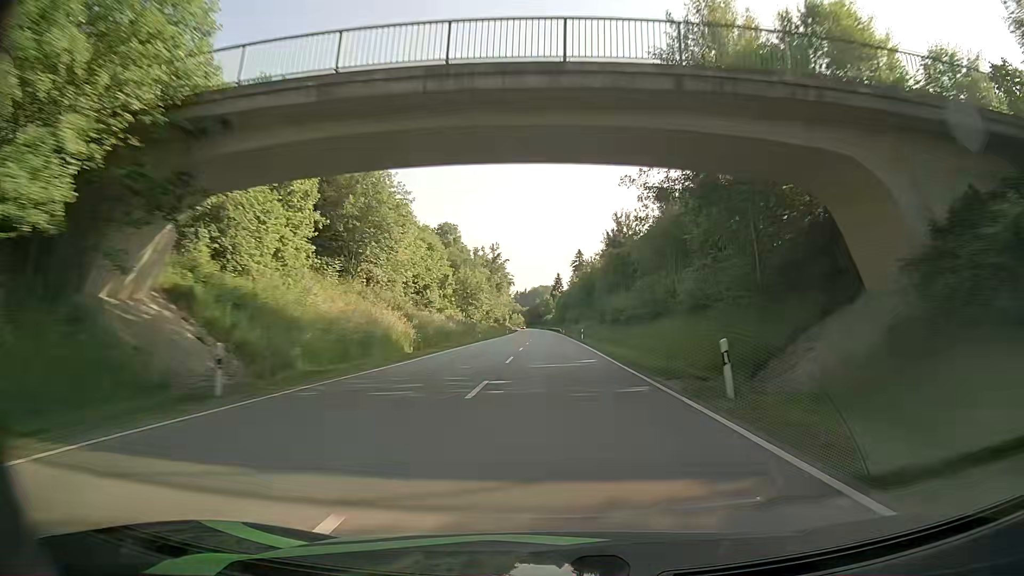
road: primary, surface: asphalt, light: Day
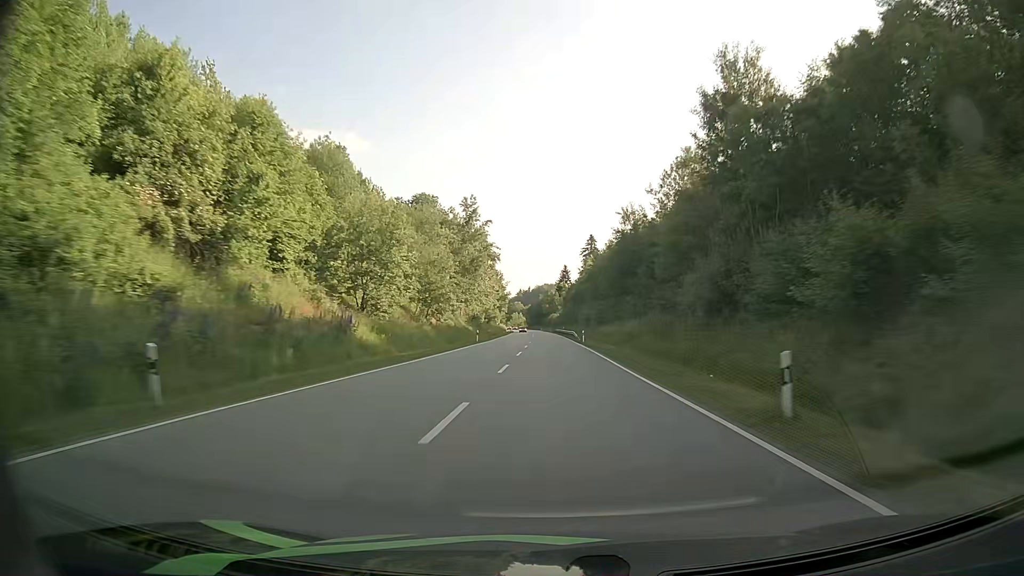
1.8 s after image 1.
(+0.3, +52.2) m; 0°
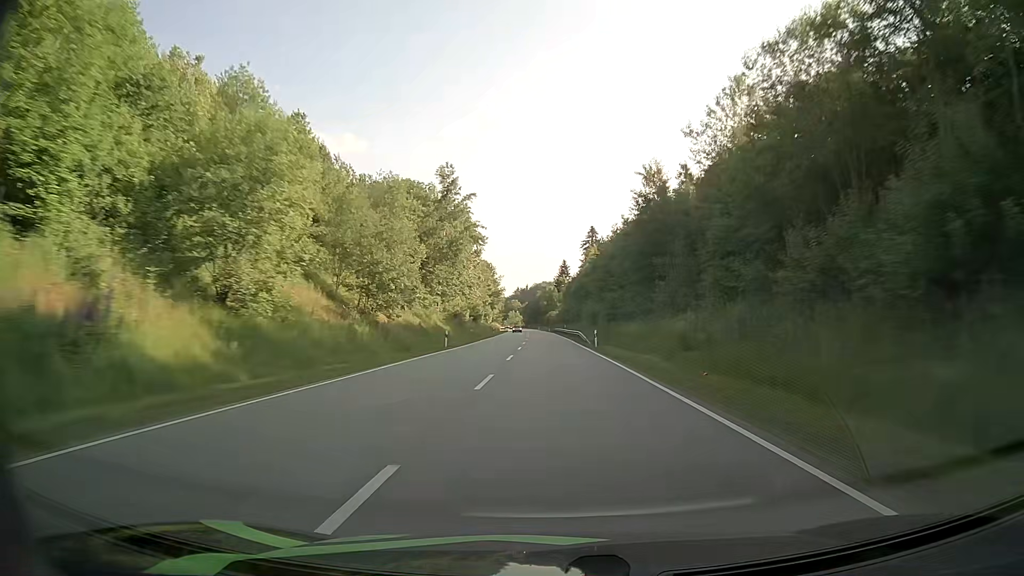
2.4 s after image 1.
(0.0, +17.4) m; 0°
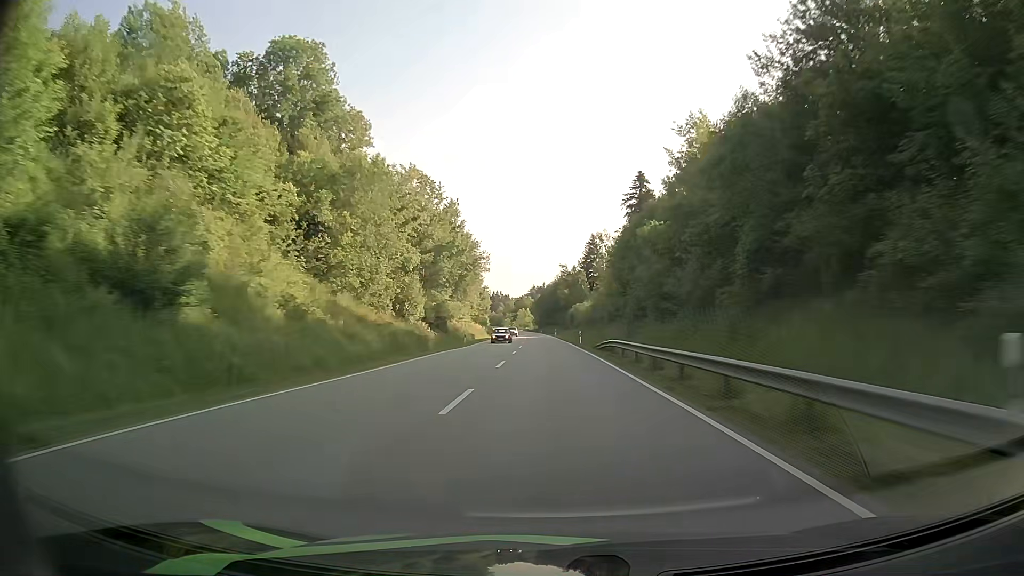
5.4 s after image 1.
(-0.7, +87.1) m; -1°
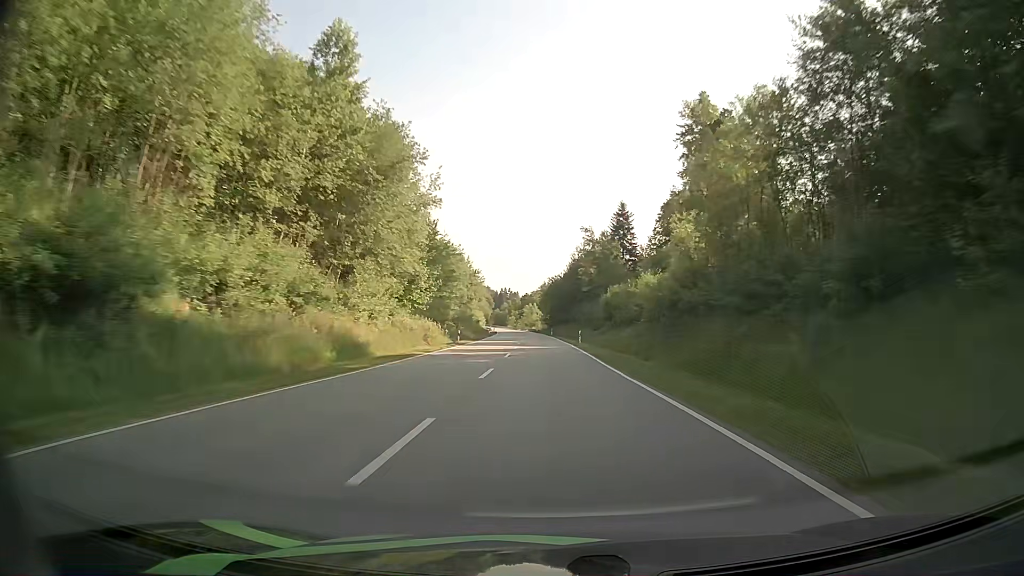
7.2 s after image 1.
(-0.6, +52.3) m; -1°
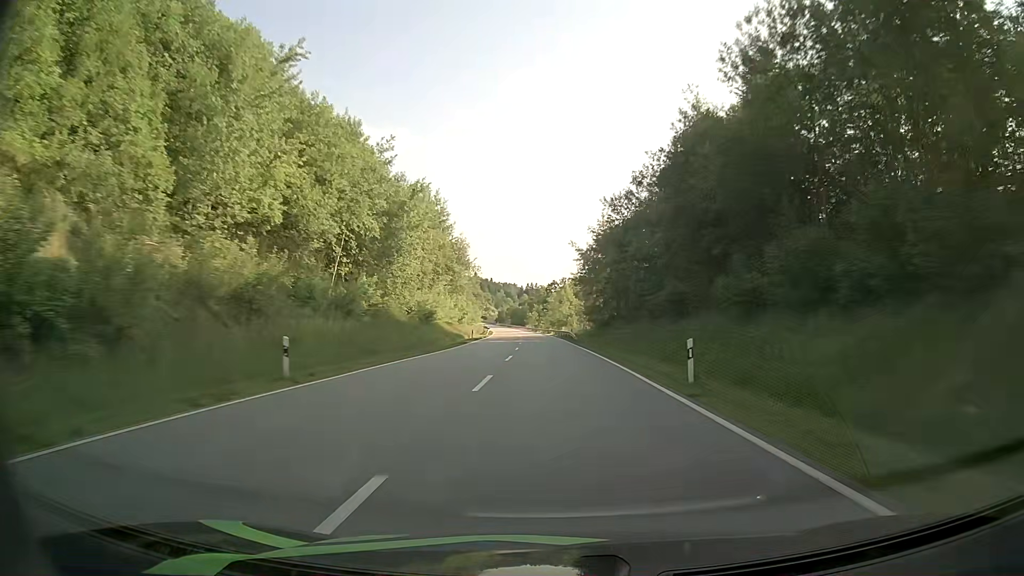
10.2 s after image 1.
(-2.1, +87.0) m; -2°
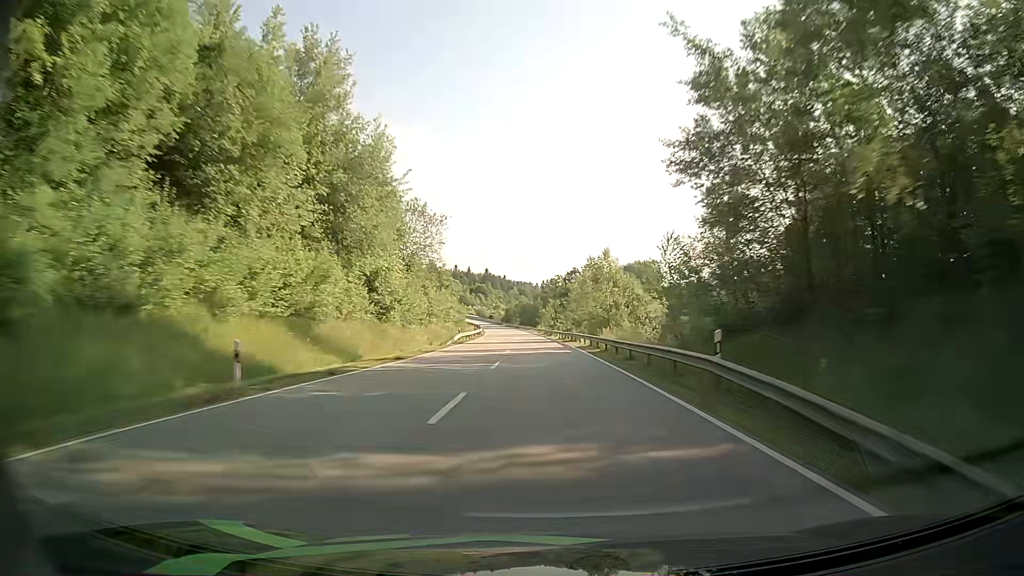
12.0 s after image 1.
(-0.8, +52.2) m; -1°
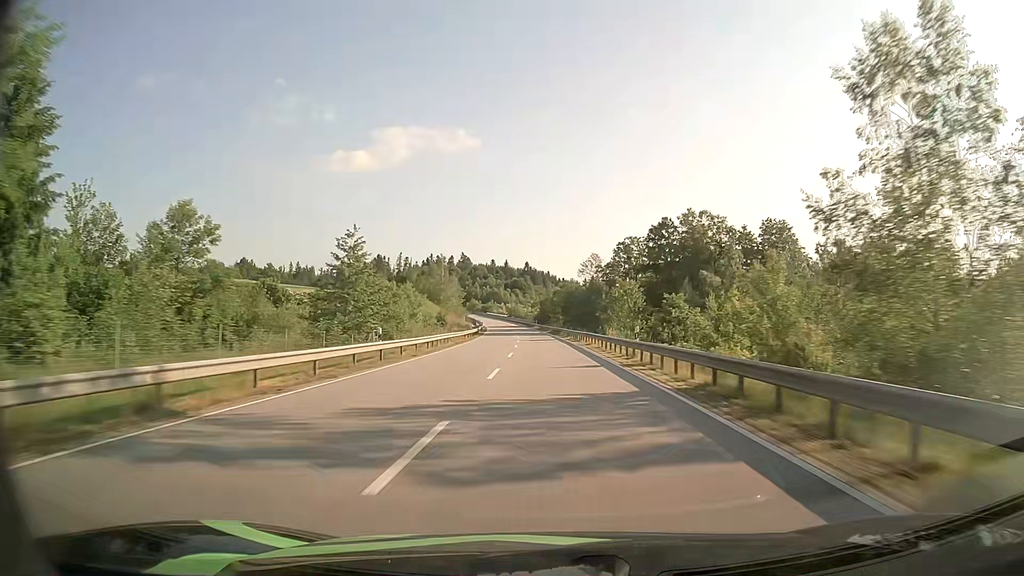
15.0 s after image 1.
(-3.4, +87.0) m; -4°
(0, +10) (0, +20) (0, +30) (0, +40) (-1, +50) (-1, +60) (-2, +70) (-2, +80) (-3, +90) (-4, +100) m
